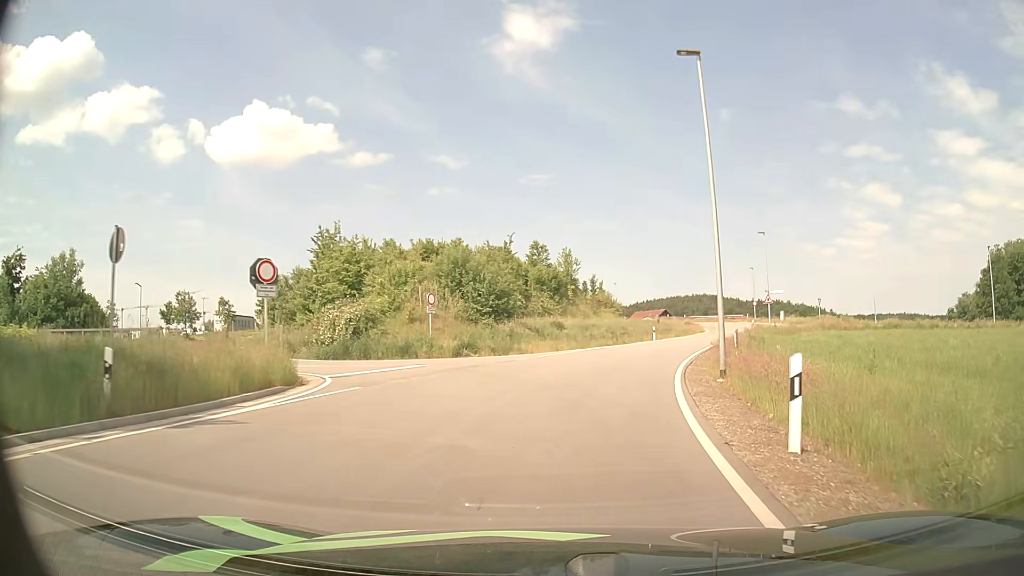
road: unclassified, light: Day
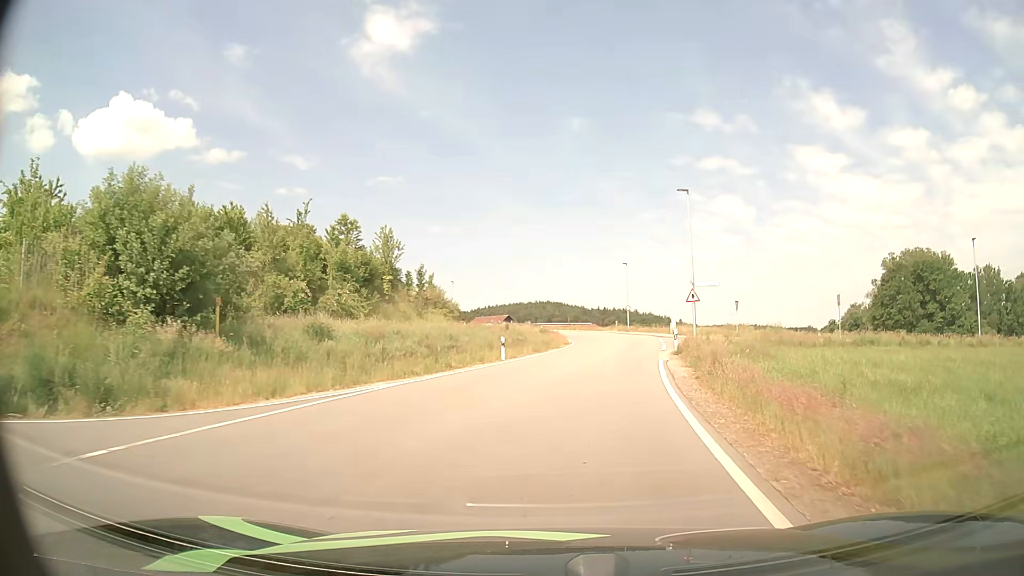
(+2.6, +21.7) m; +13°
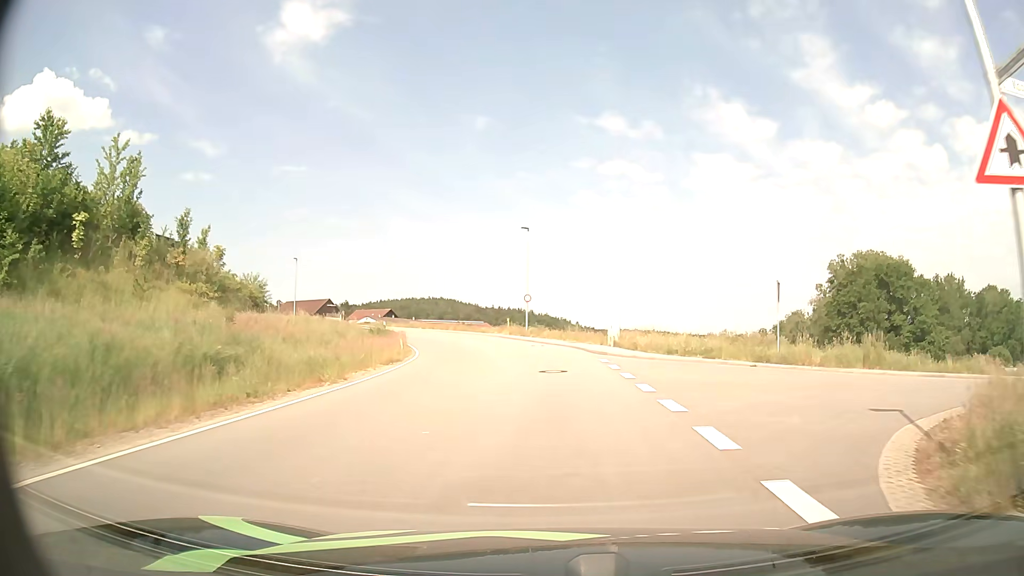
(+3.1, +30.1) m; +9°
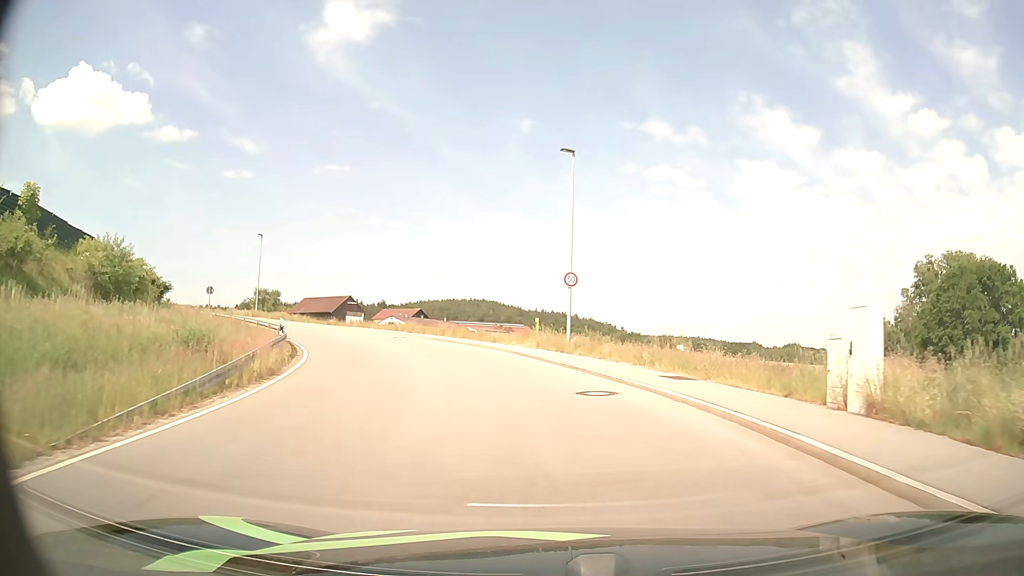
(-0.5, +24.0) m; -4°
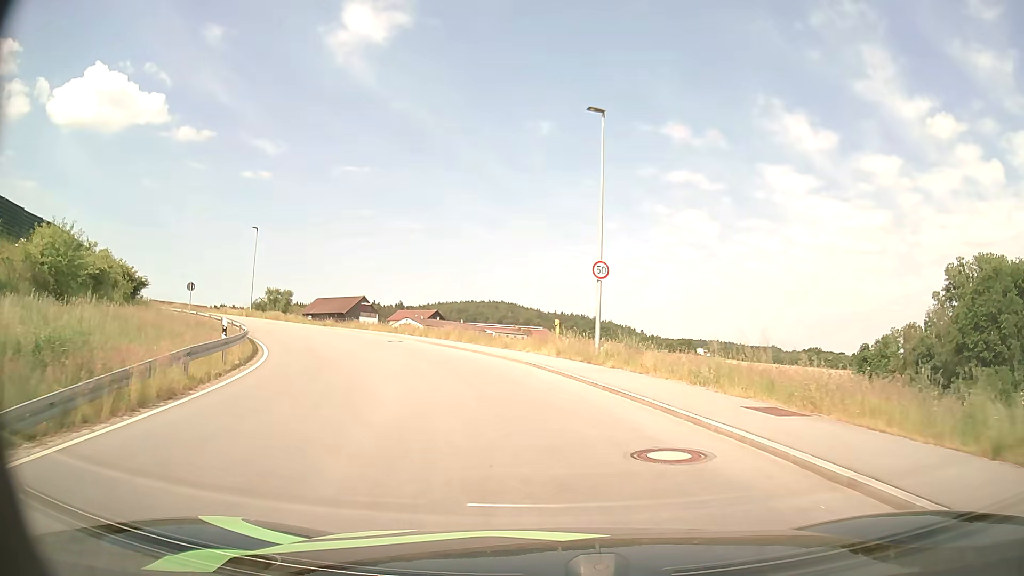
(-0.1, +5.8) m; -2°
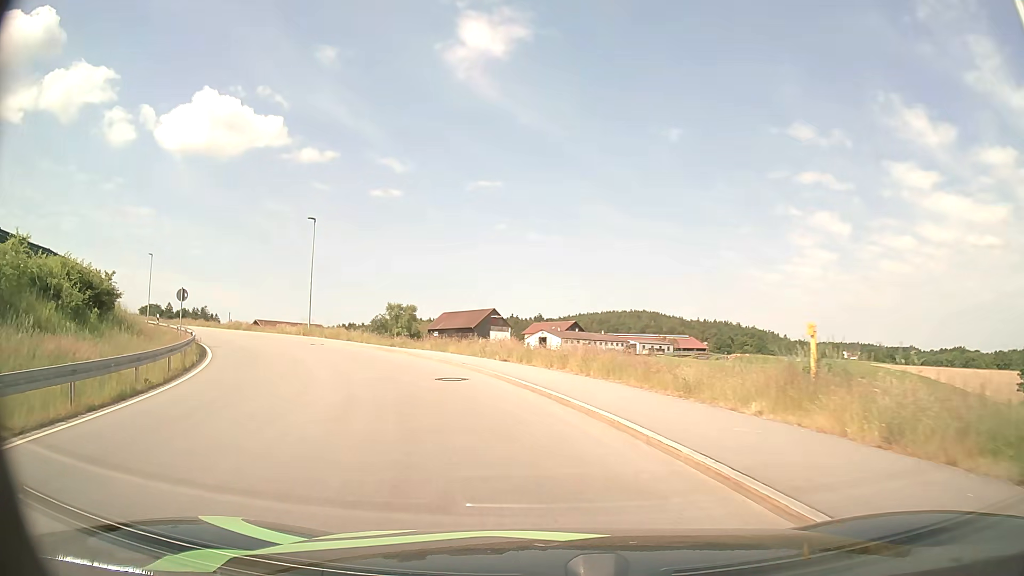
(-1.2, +16.4) m; -11°
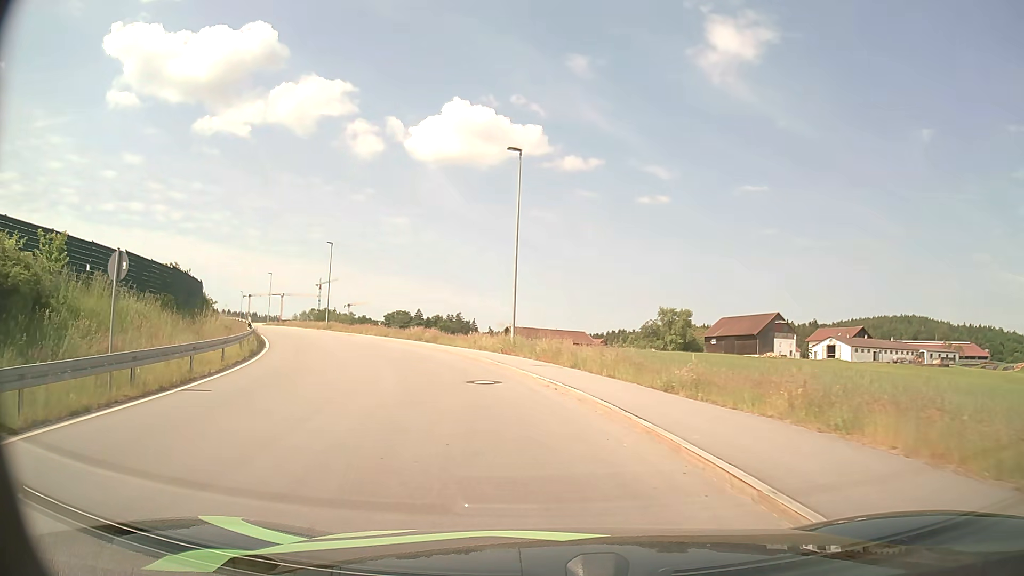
(-4.2, +20.7) m; -23°
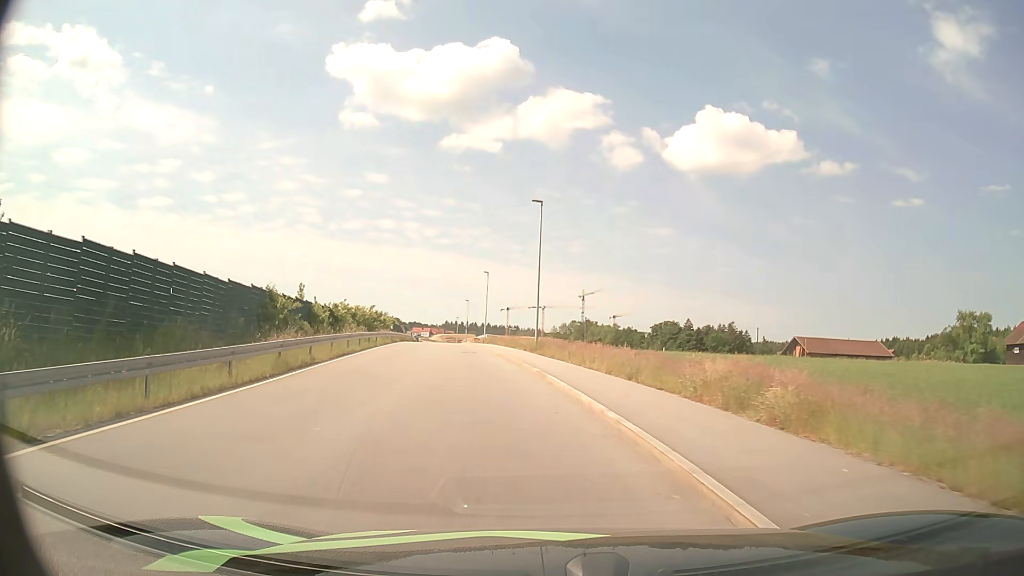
(-5.3, +27.3) m; -23°
(-1, +10) (-2, +20) (-4, +30) (-5, +40) (-7, +49) (-9, +59) (-11, +69) (-12, +79) (-14, +89) (-15, +99) m
